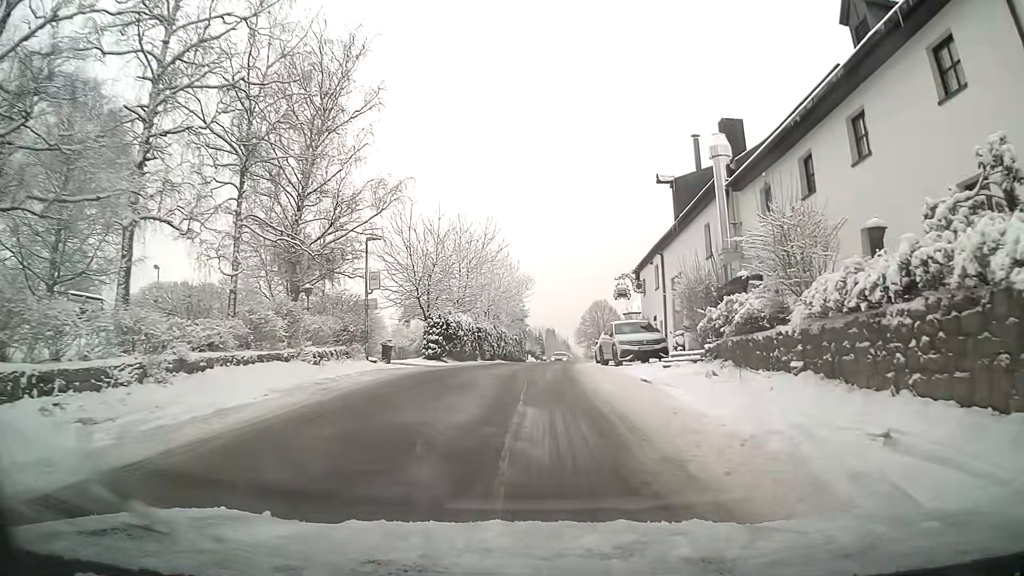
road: residential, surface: asphalt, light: Day
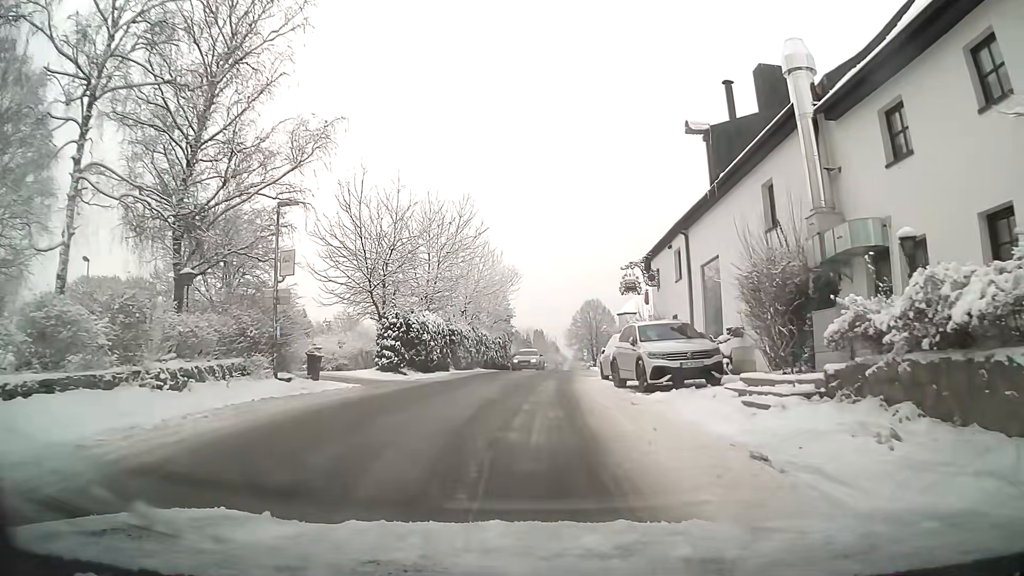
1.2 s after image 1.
(0.0, +8.2) m; 0°
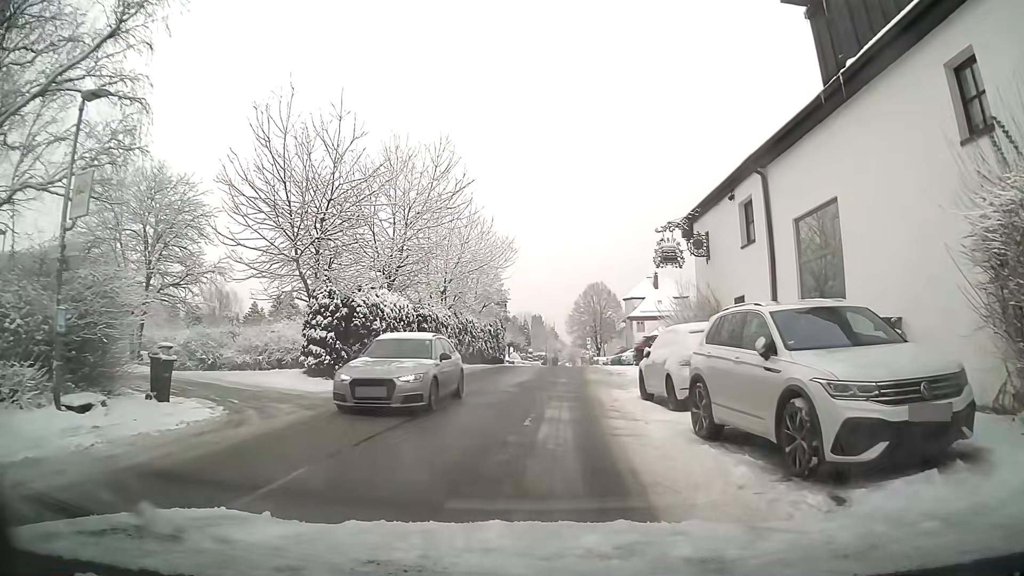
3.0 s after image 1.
(+0.1, +8.9) m; 0°
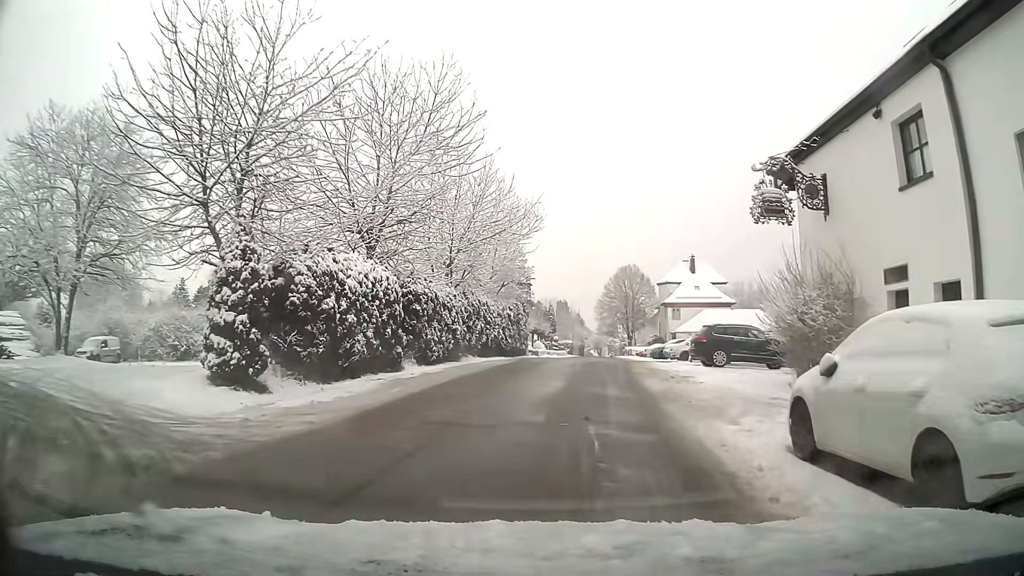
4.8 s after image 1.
(-0.1, +7.8) m; 0°
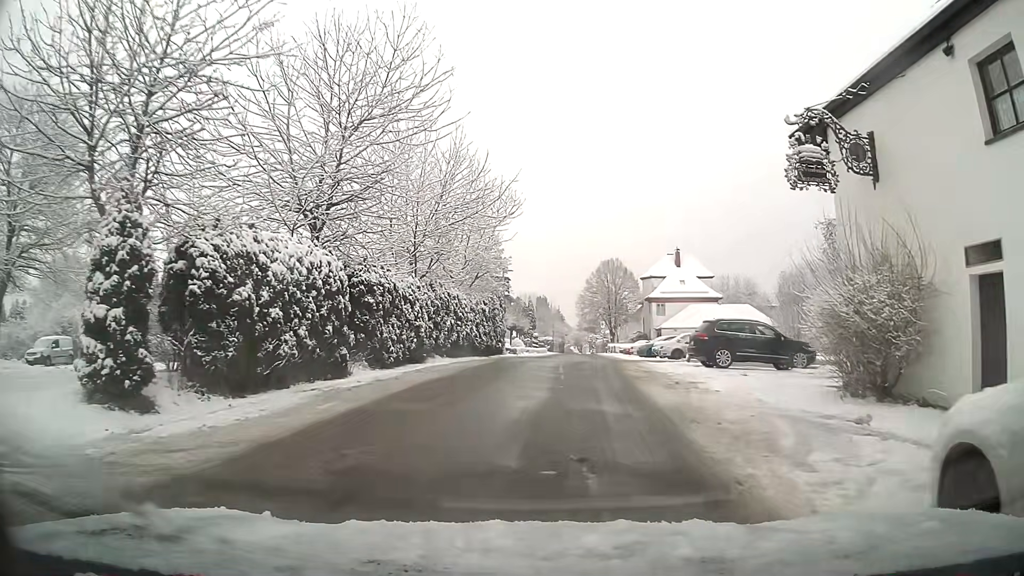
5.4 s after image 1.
(0.0, +3.5) m; +1°
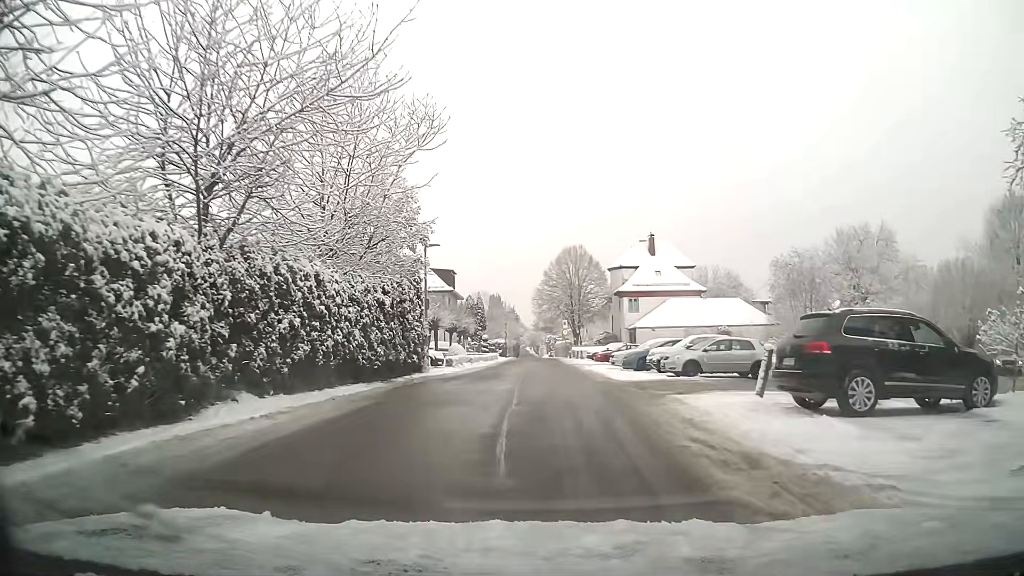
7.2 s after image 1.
(+0.4, +13.4) m; +3°
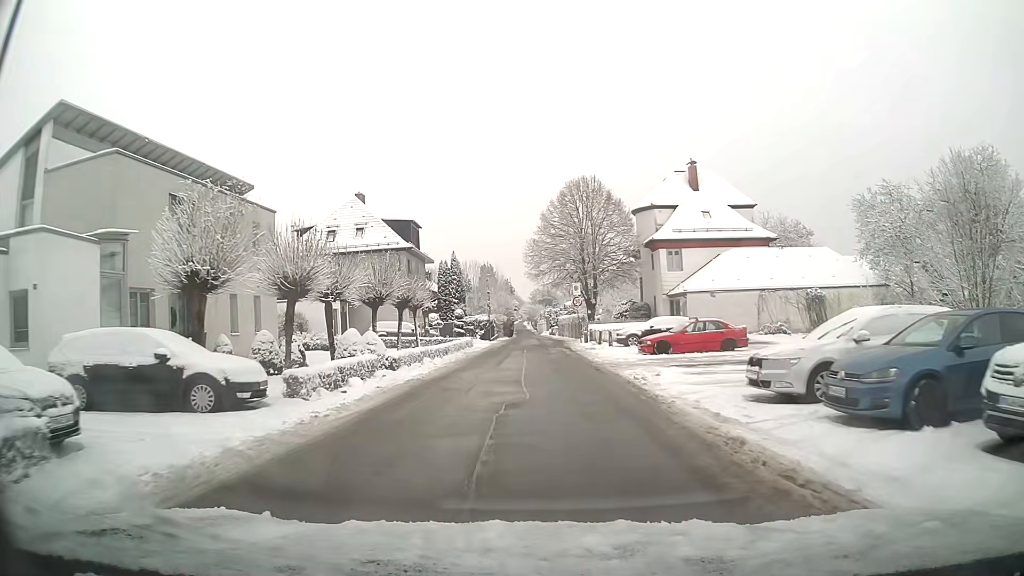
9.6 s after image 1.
(0.0, +22.4) m; 0°
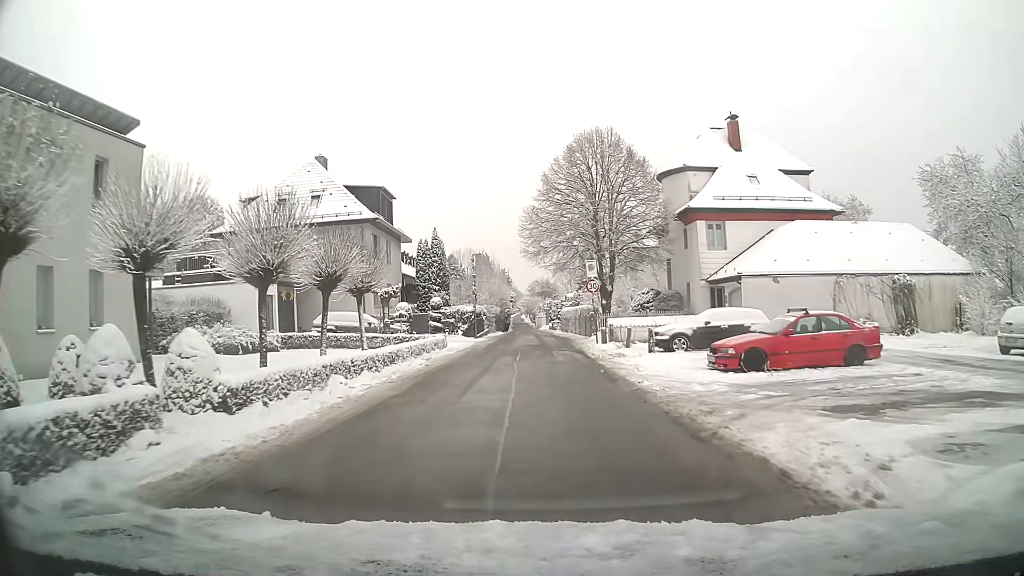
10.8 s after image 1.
(0.0, +11.0) m; 0°
(0, +10) (0, +20) (0, +30) (0, +40) (0, +50) (0, +60) (0, +70) (0, +80) (-1, +90) (-1, +100) m
